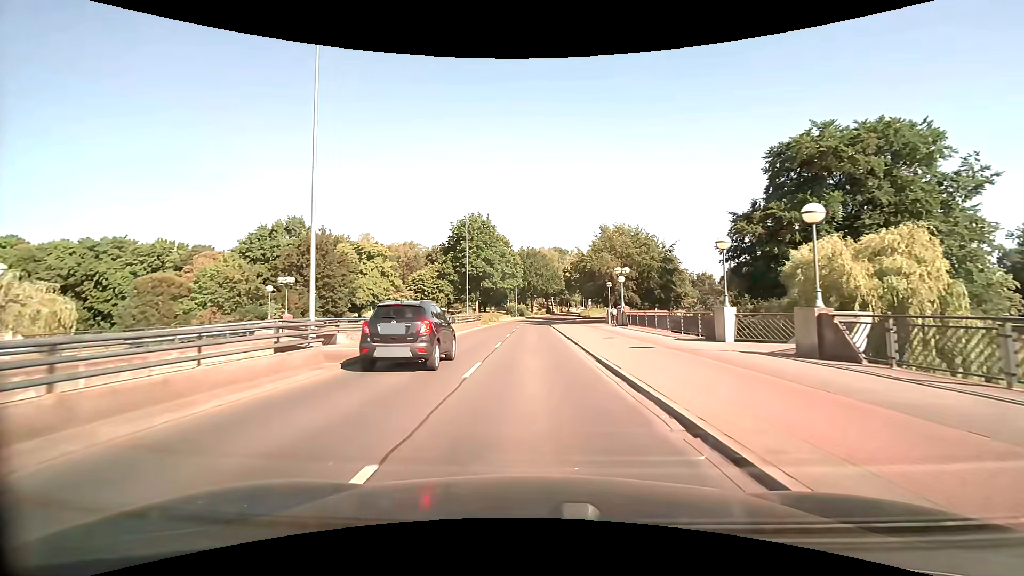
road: primary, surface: asphalt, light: Day
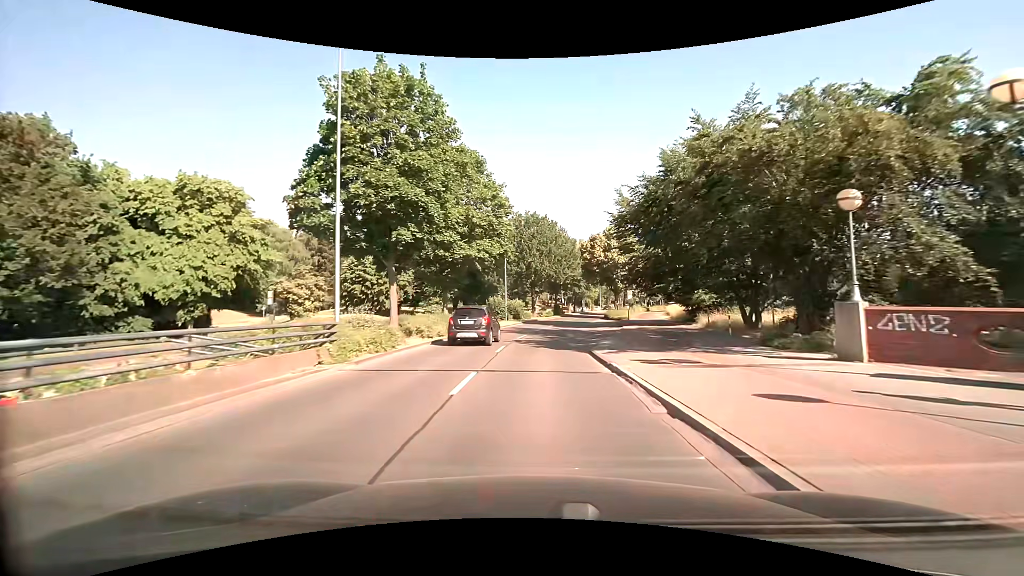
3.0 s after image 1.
(-0.3, +38.5) m; 0°
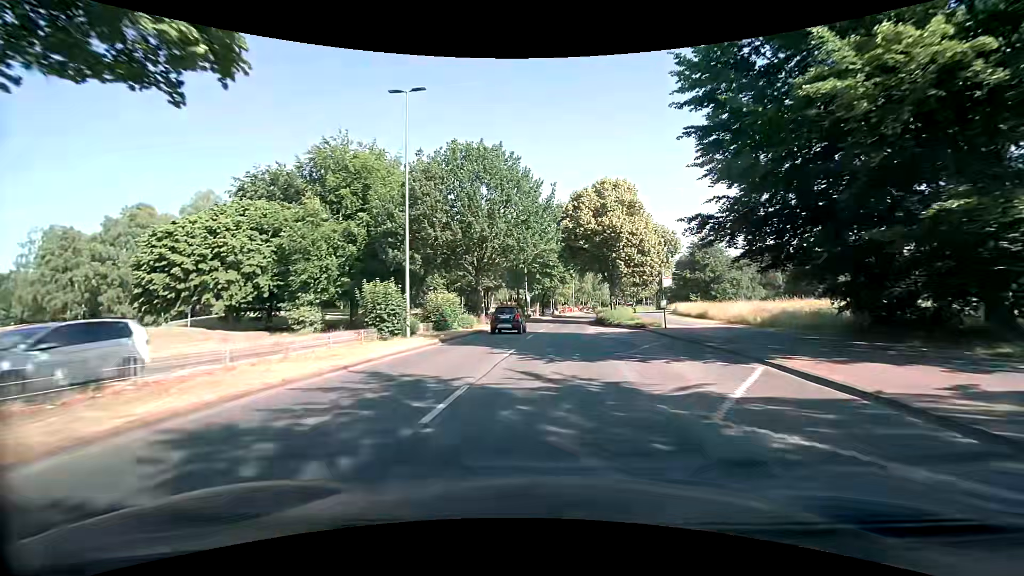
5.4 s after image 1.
(+0.9, +29.6) m; +4°
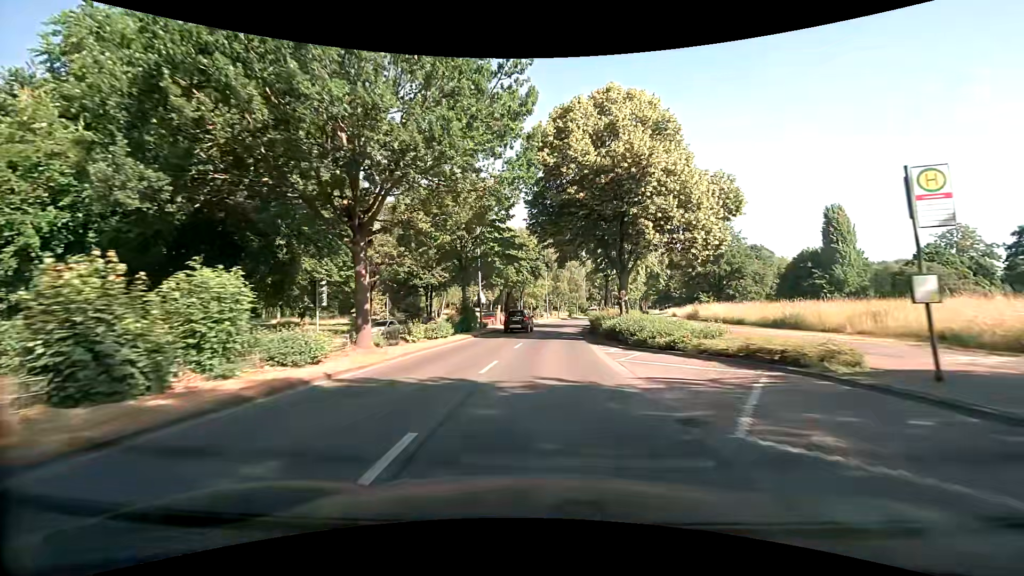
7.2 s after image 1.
(+0.9, +21.4) m; +4°
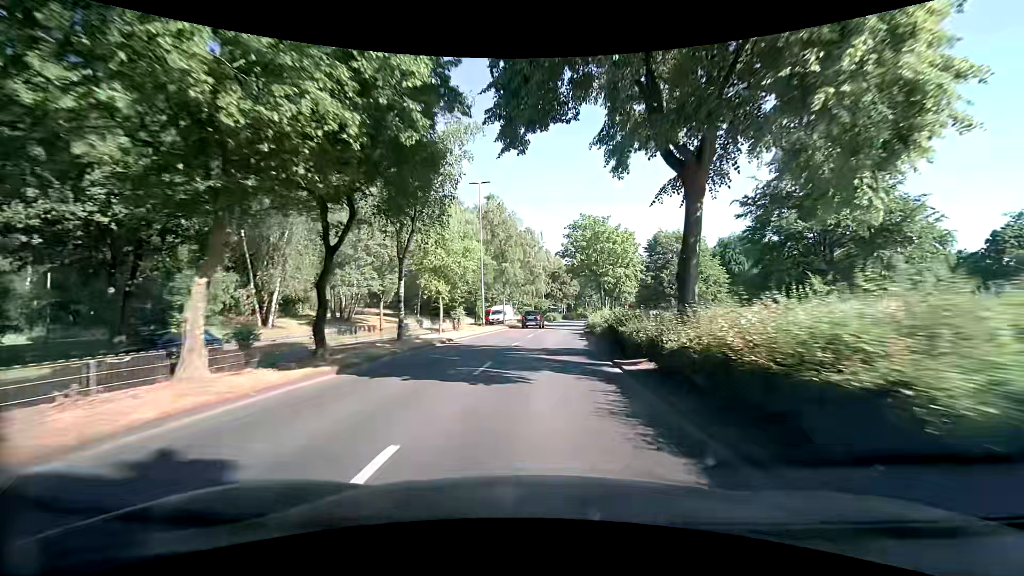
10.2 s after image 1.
(+1.5, +36.6) m; +6°
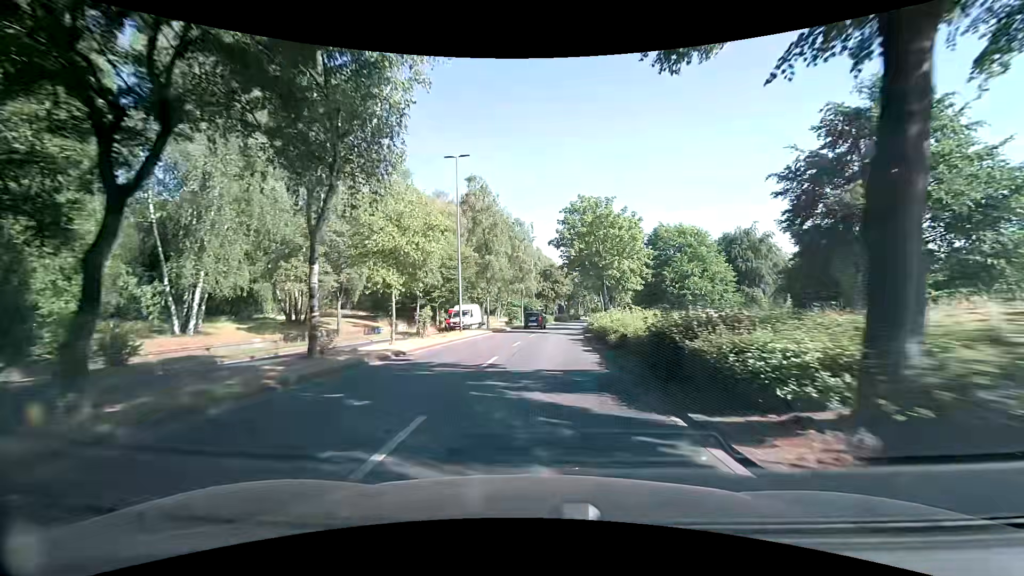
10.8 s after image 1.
(0.0, +7.5) m; 0°
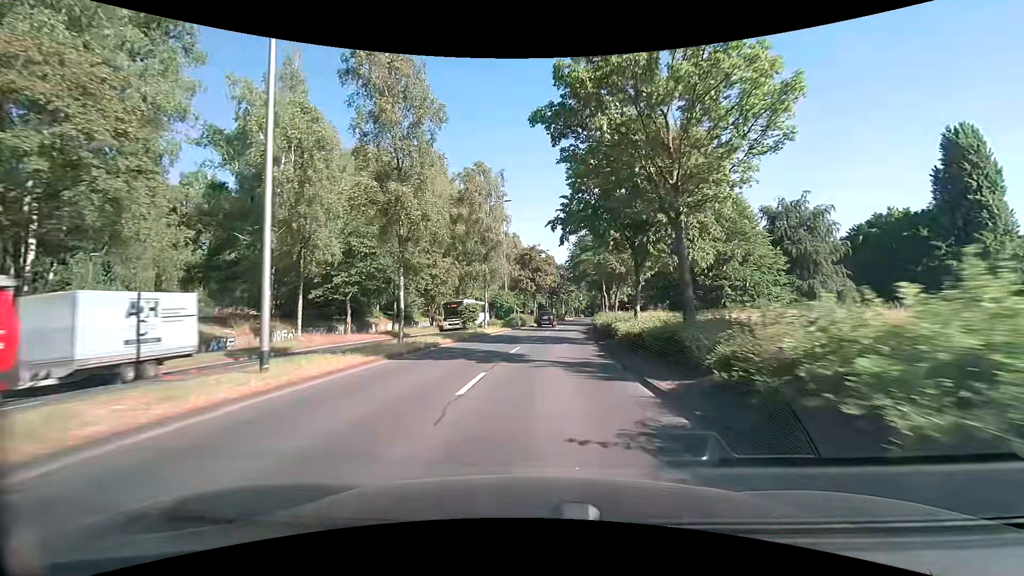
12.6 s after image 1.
(+0.6, +22.5) m; +3°
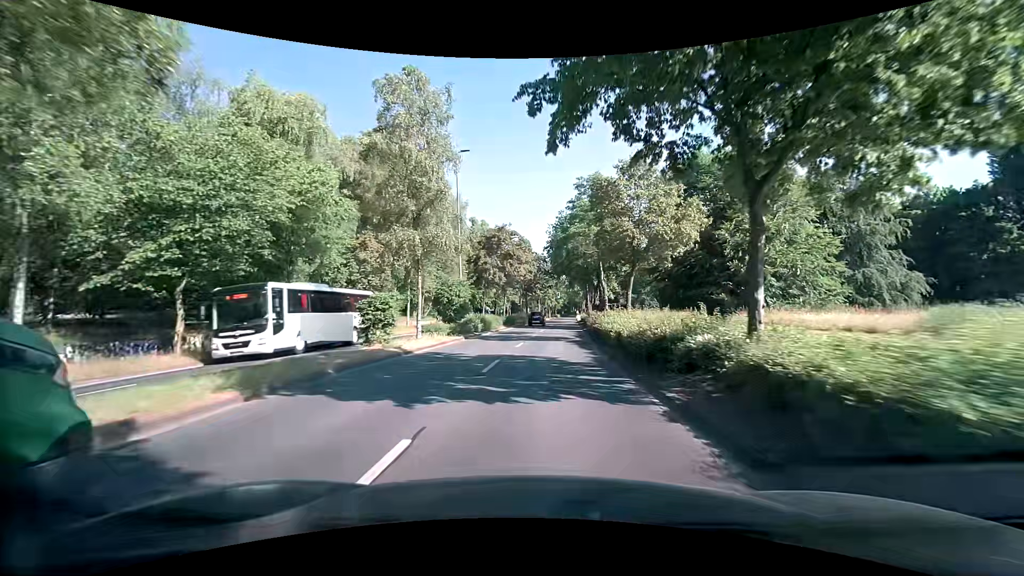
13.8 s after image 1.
(+0.3, +15.1) m; +3°
(0, +10) (0, +20) (+1, +30) (+2, +40) (+3, +50) (+3, +60) (+4, +70) (+5, +80) (+6, +90) (+6, +100) m
